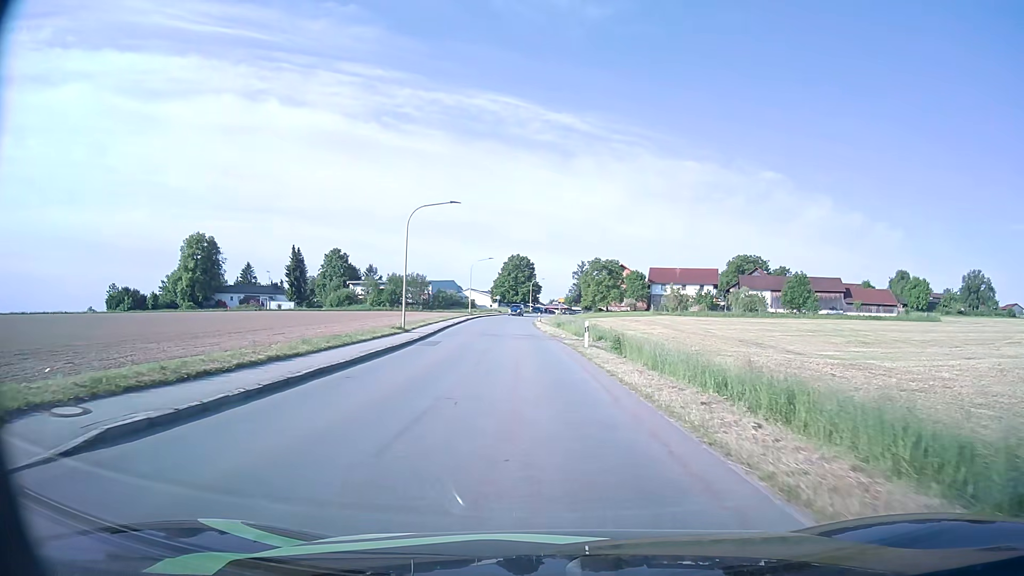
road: tertiary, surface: asphalt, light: Day
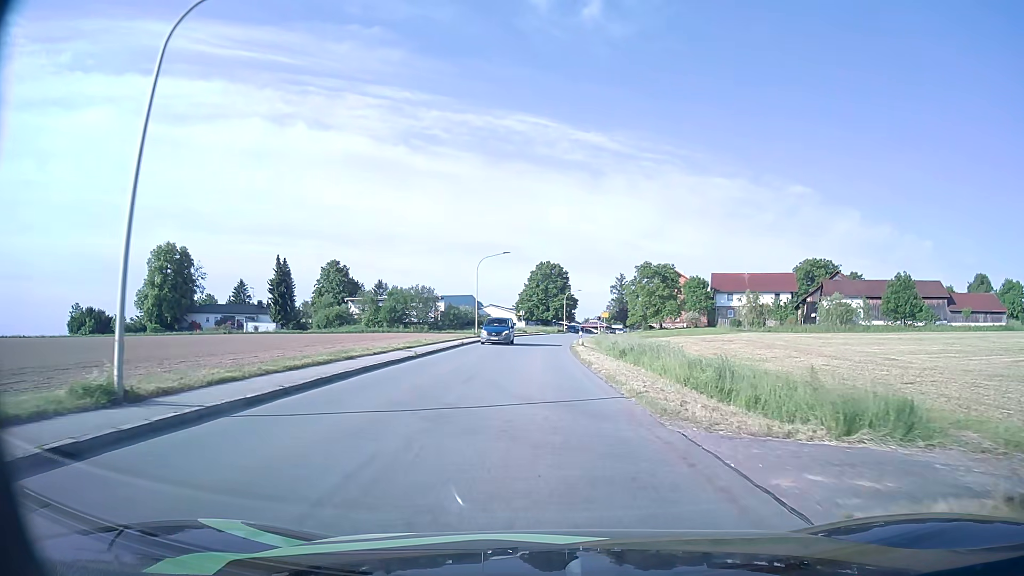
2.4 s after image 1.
(-0.9, +27.5) m; -3°
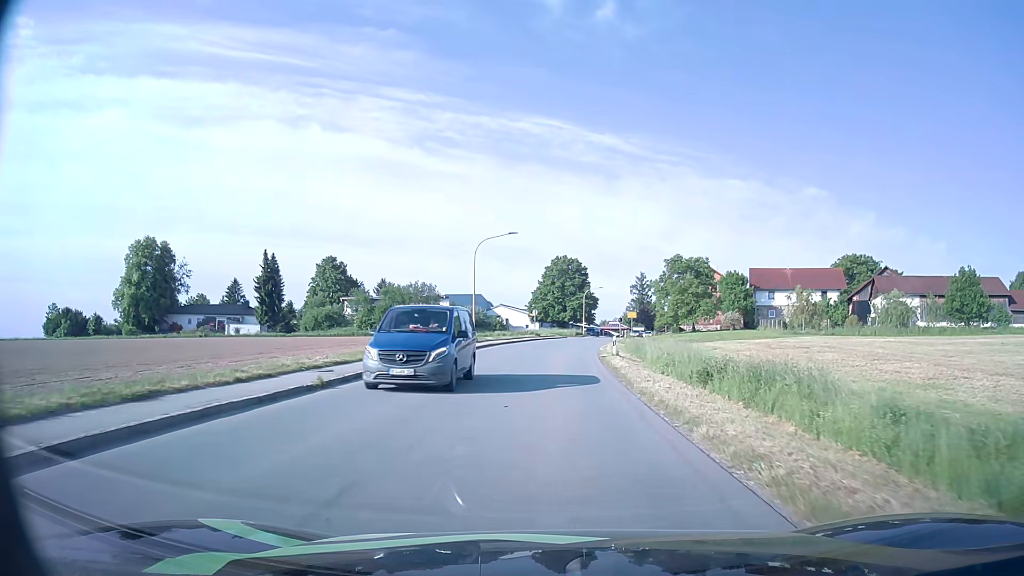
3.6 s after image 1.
(-0.2, +13.4) m; -1°
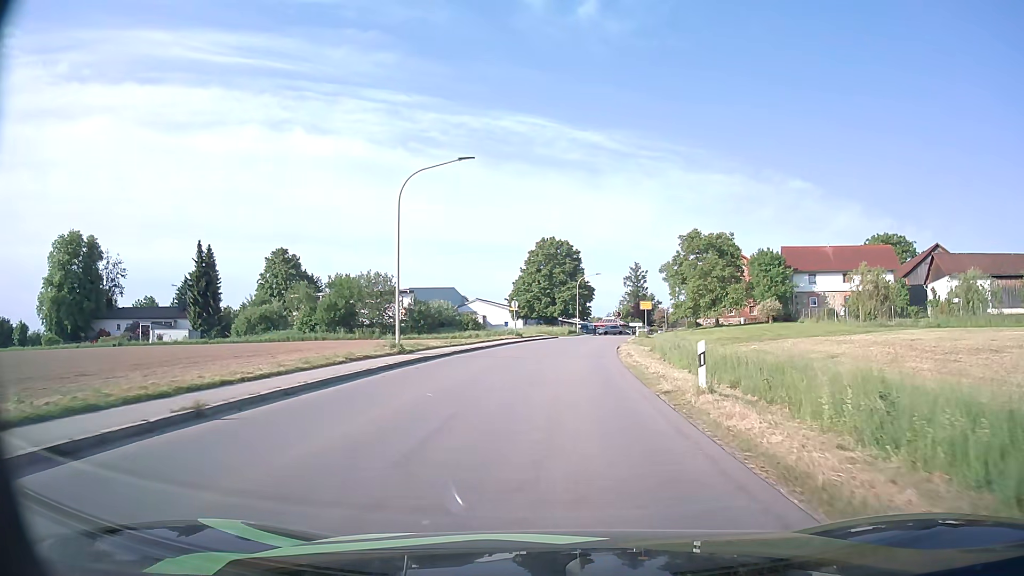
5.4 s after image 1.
(+0.2, +19.9) m; +1°
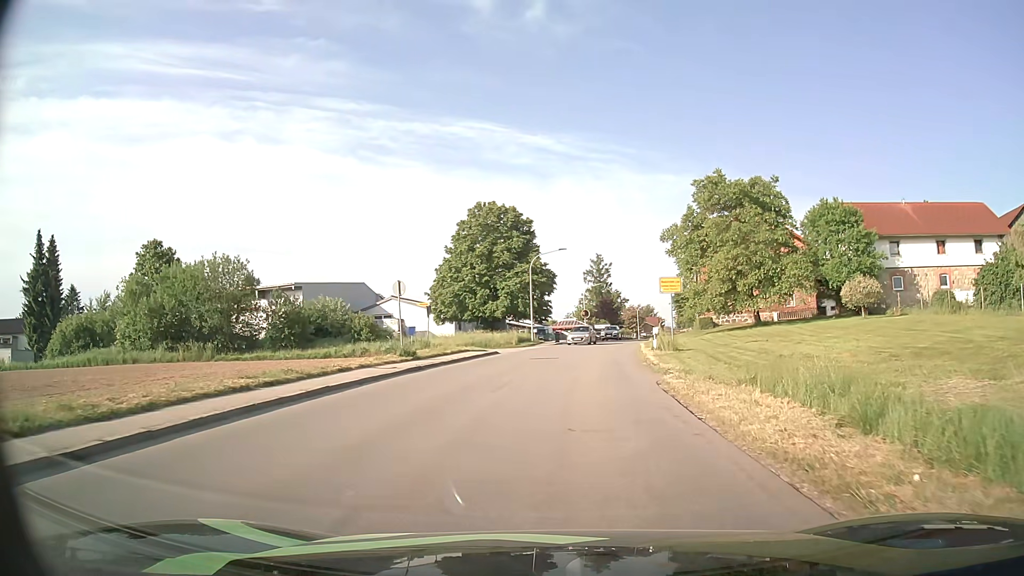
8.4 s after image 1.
(+0.9, +28.8) m; +4°
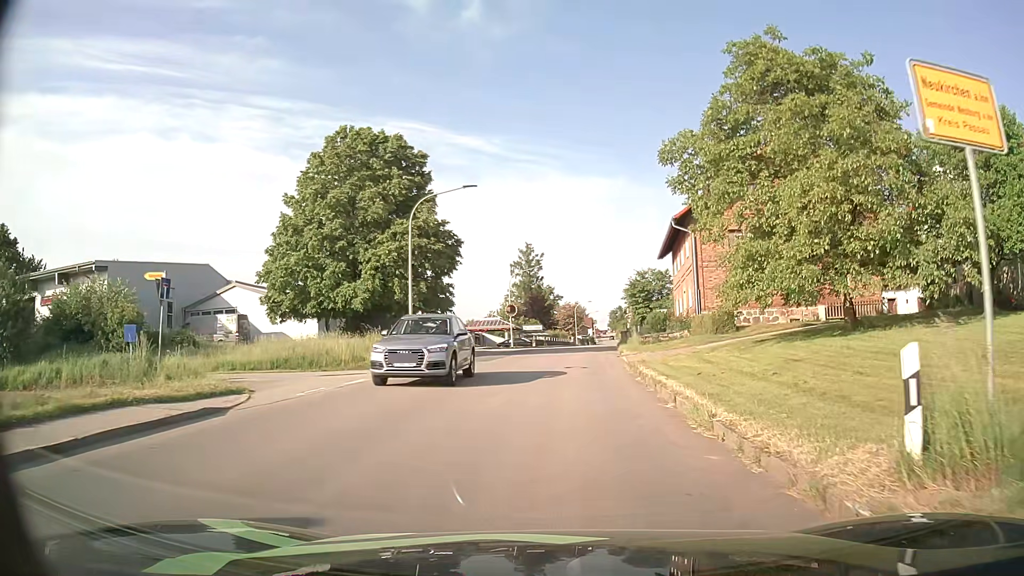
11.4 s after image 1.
(+1.4, +23.9) m; +6°
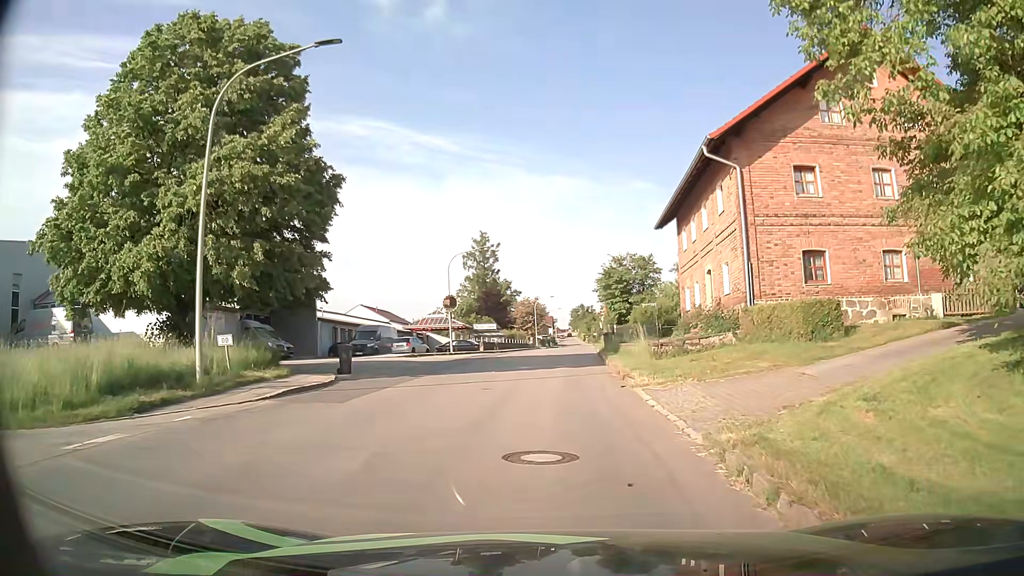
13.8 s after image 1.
(+0.4, +15.3) m; +3°
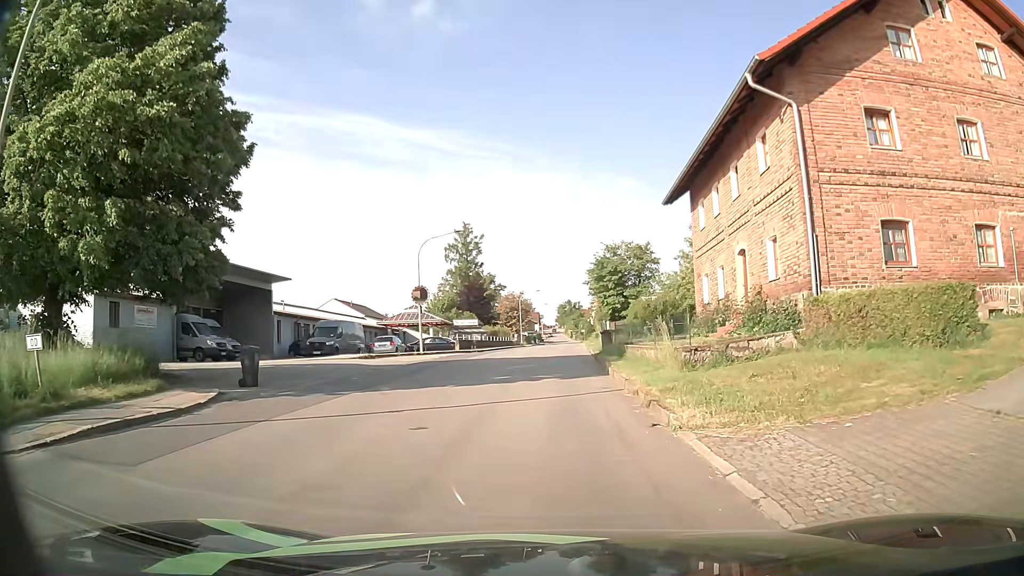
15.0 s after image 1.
(0.0, +6.3) m; +2°
